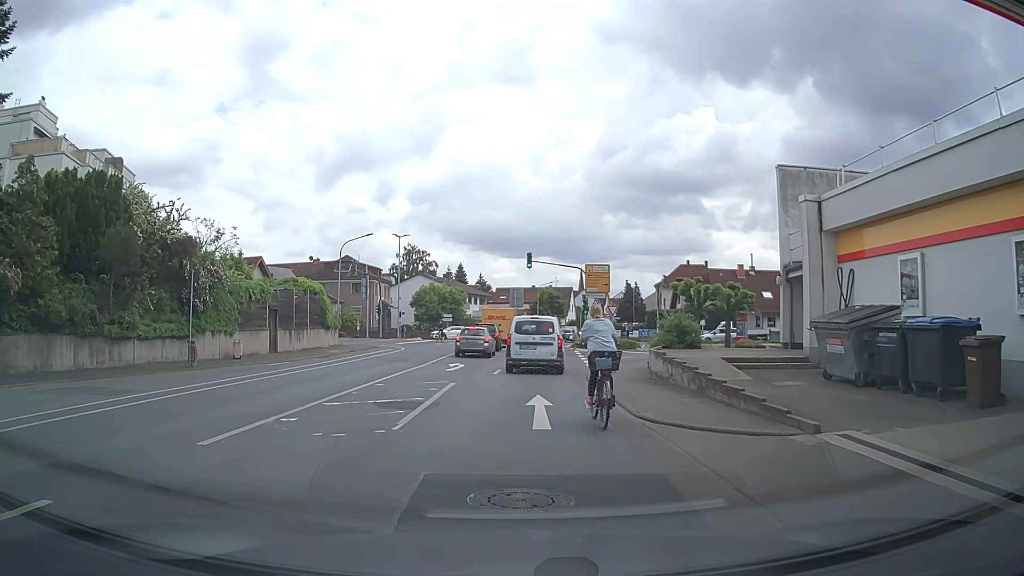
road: tertiary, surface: asphalt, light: Day
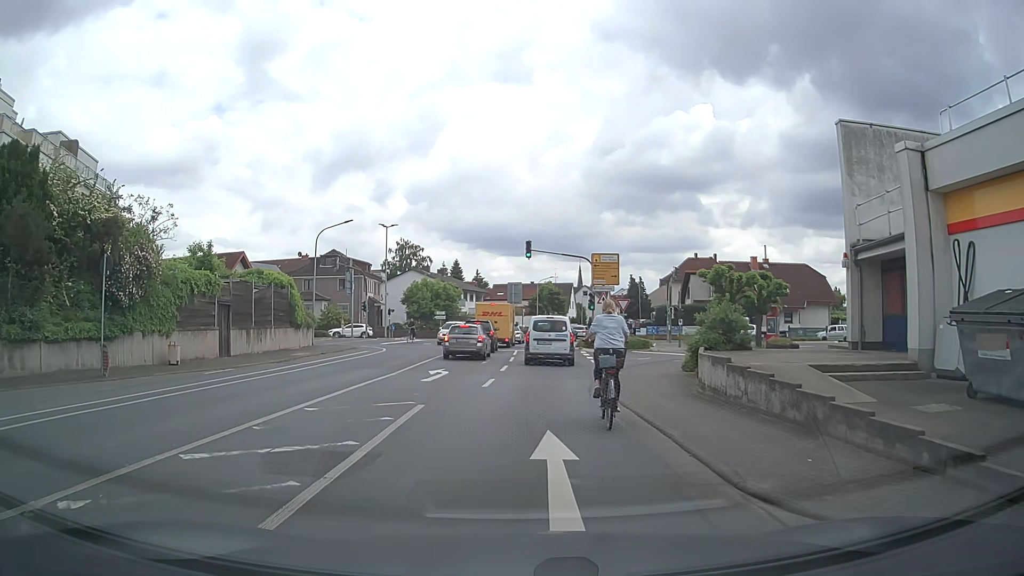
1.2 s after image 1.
(0.0, +5.5) m; +1°
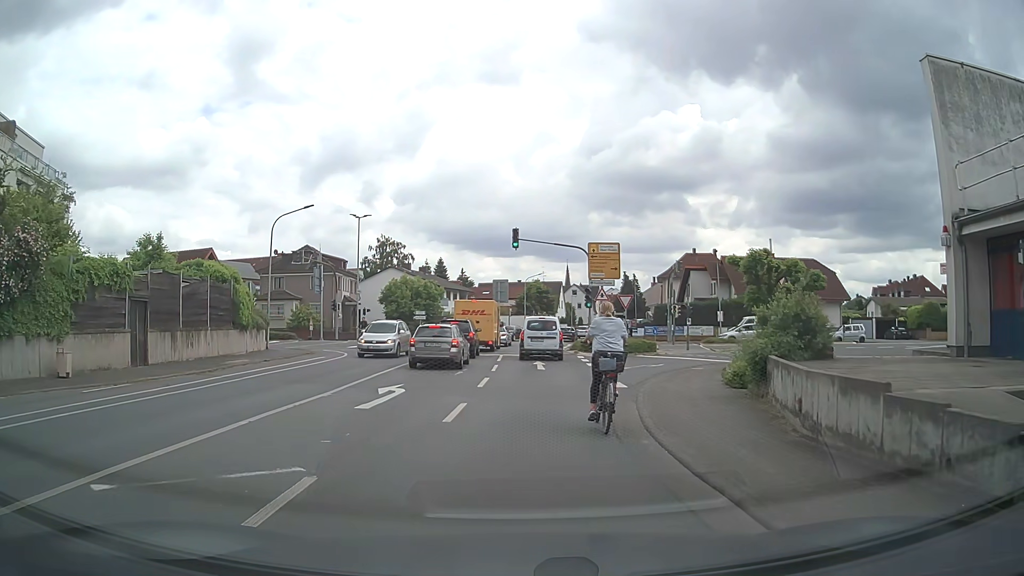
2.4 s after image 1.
(0.0, +5.8) m; 0°
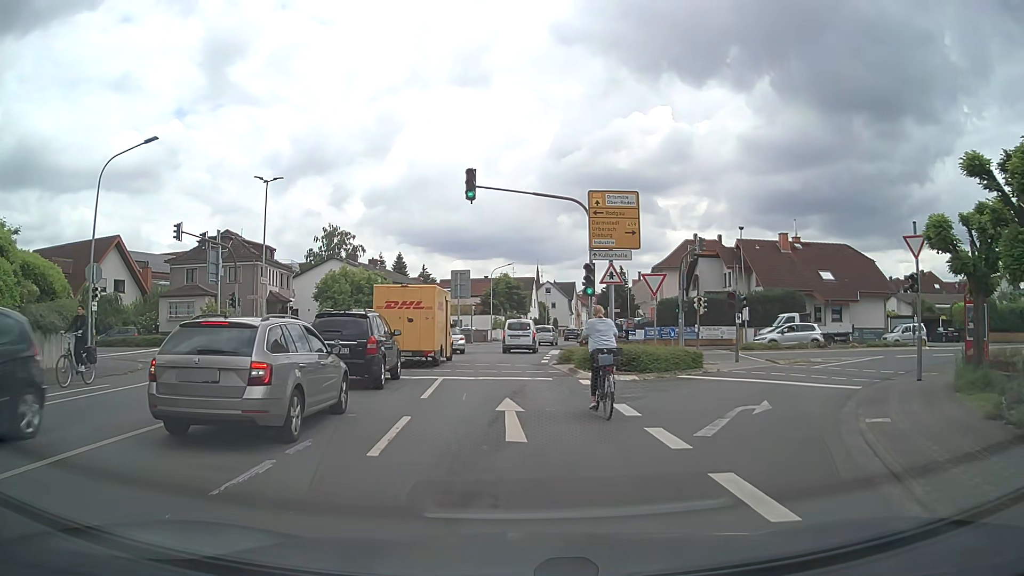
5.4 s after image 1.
(+0.3, +14.5) m; +2°
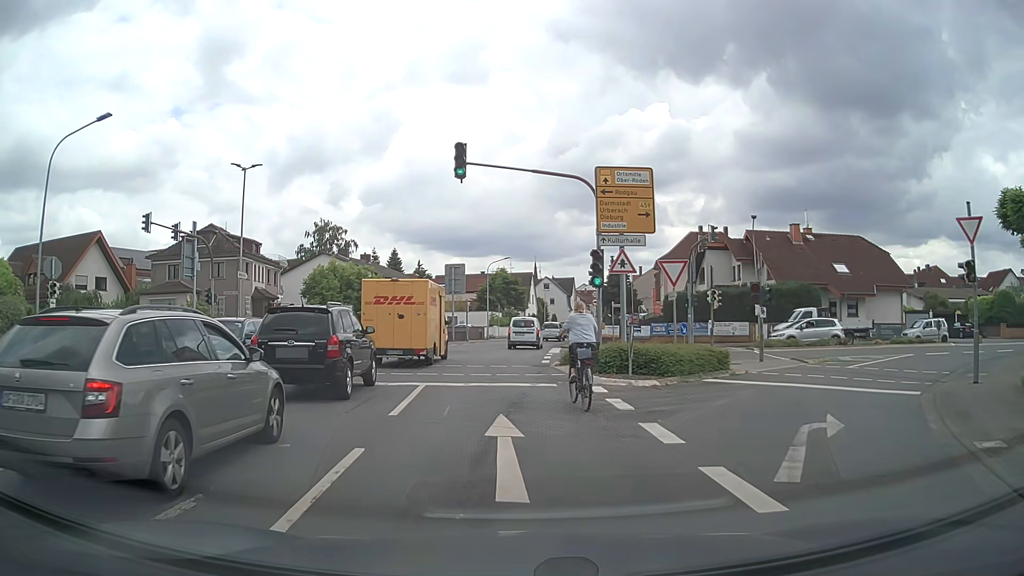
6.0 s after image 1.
(0.0, +3.0) m; +1°
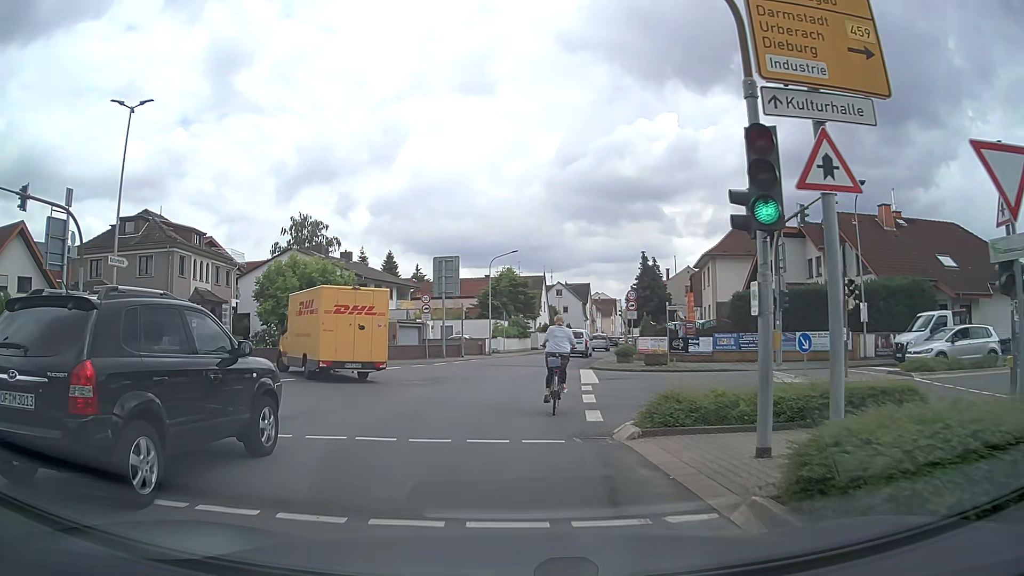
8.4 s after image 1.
(-0.2, +13.4) m; -2°
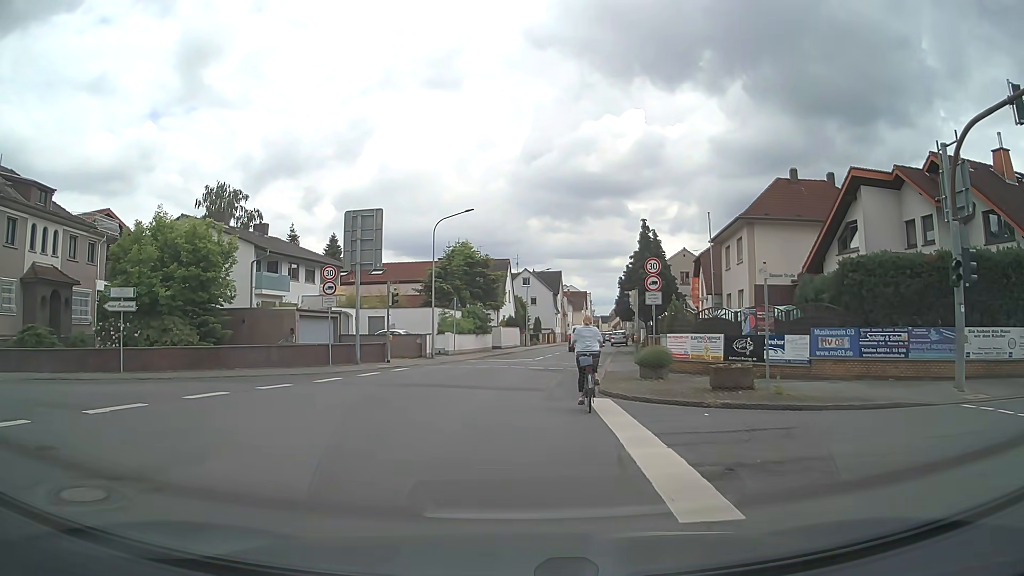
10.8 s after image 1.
(+0.5, +15.1) m; +4°
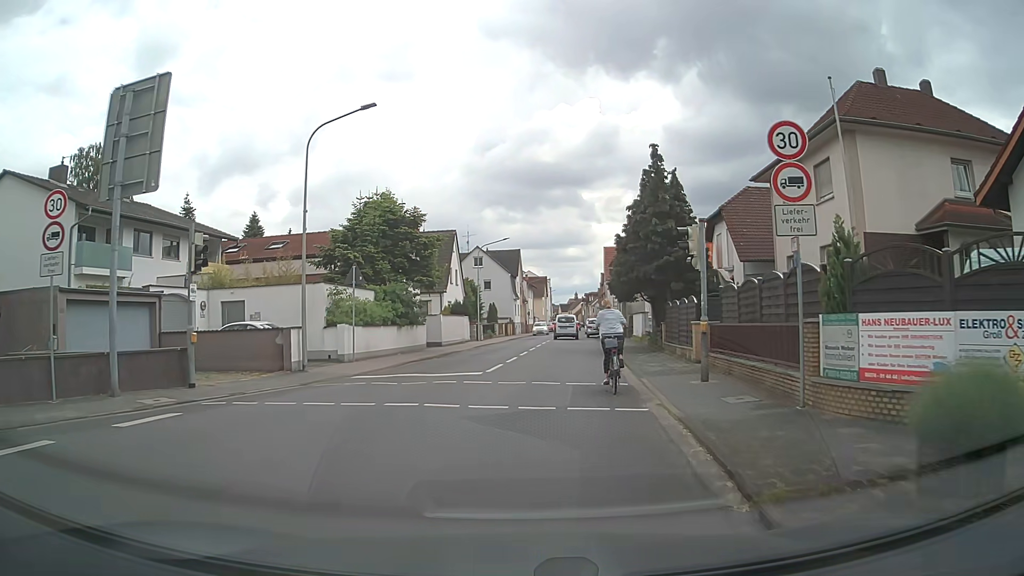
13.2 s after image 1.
(+0.4, +15.6) m; +4°
(0, +10) (+1, +20) (+2, +30) (+3, +40) (+3, +50) (+4, +60) (+5, +70) (+6, +80) (+7, +90) (+8, +100) m
